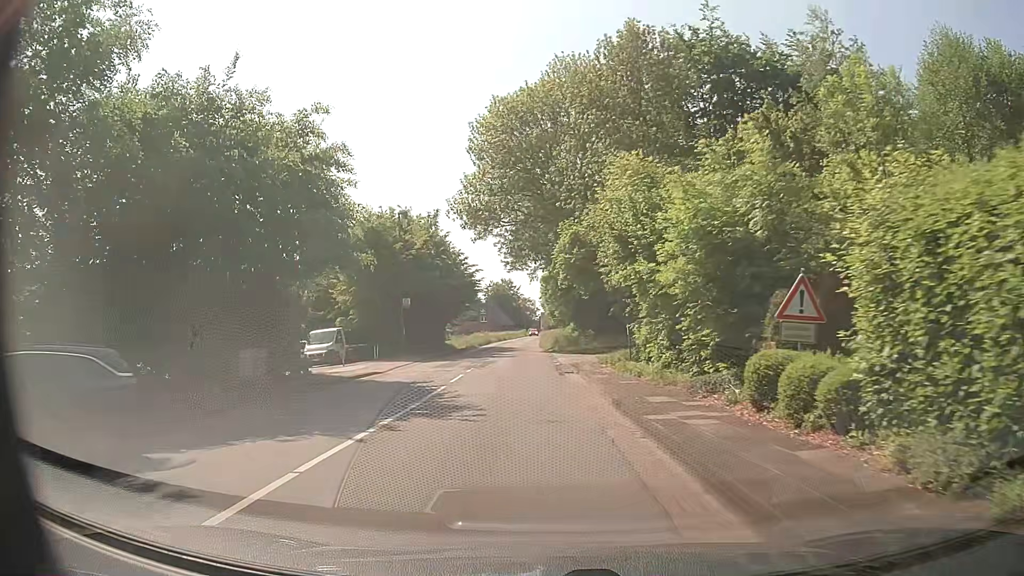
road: secondary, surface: asphalt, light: Day
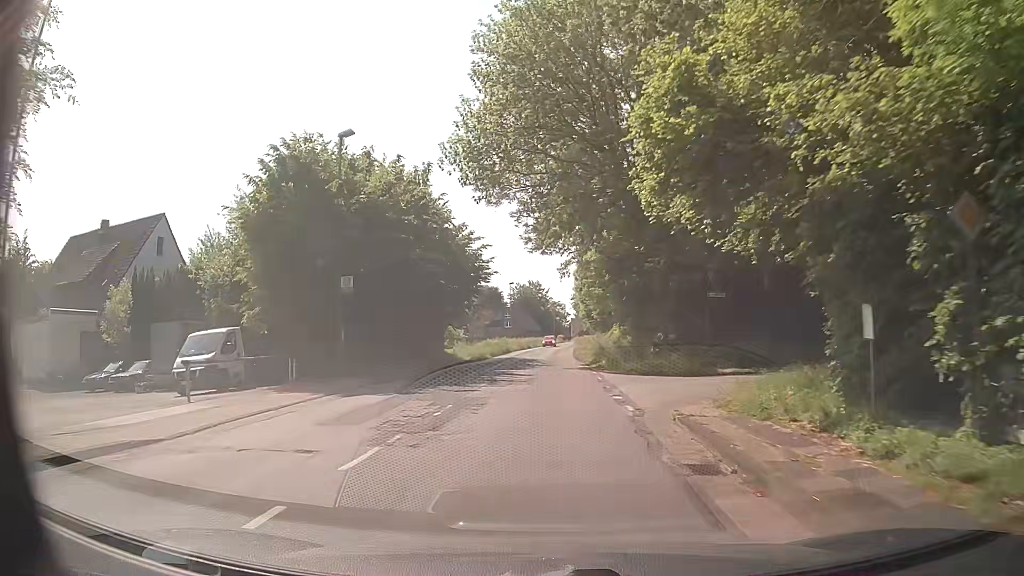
(-0.5, +18.2) m; -3°
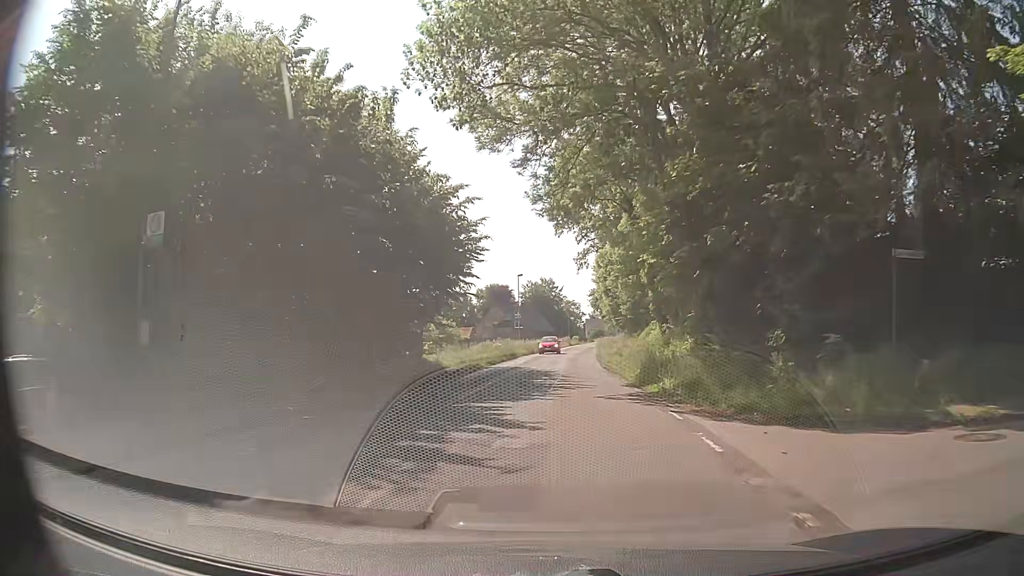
(-0.1, +13.4) m; -1°
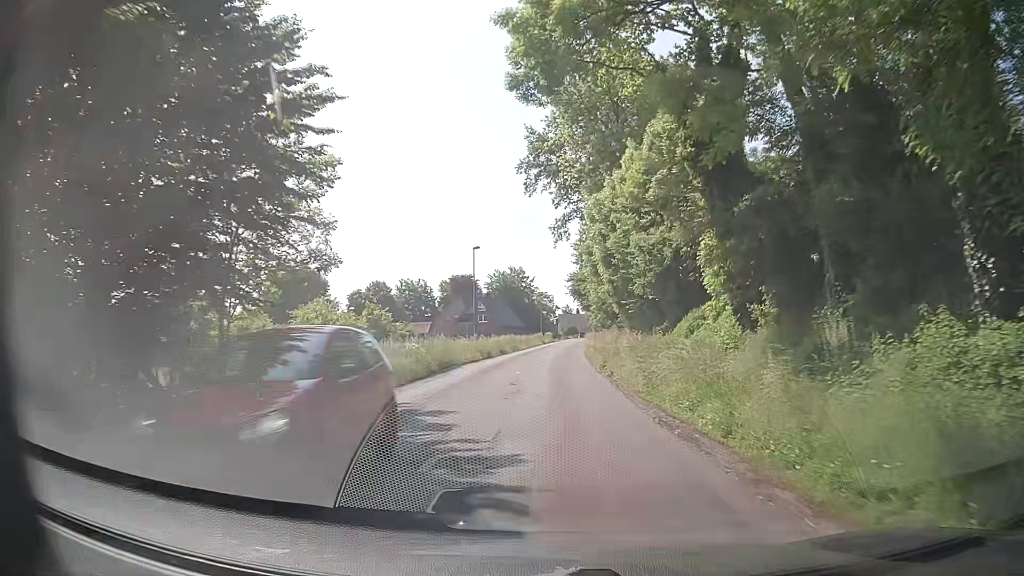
(+0.5, +20.6) m; +2°
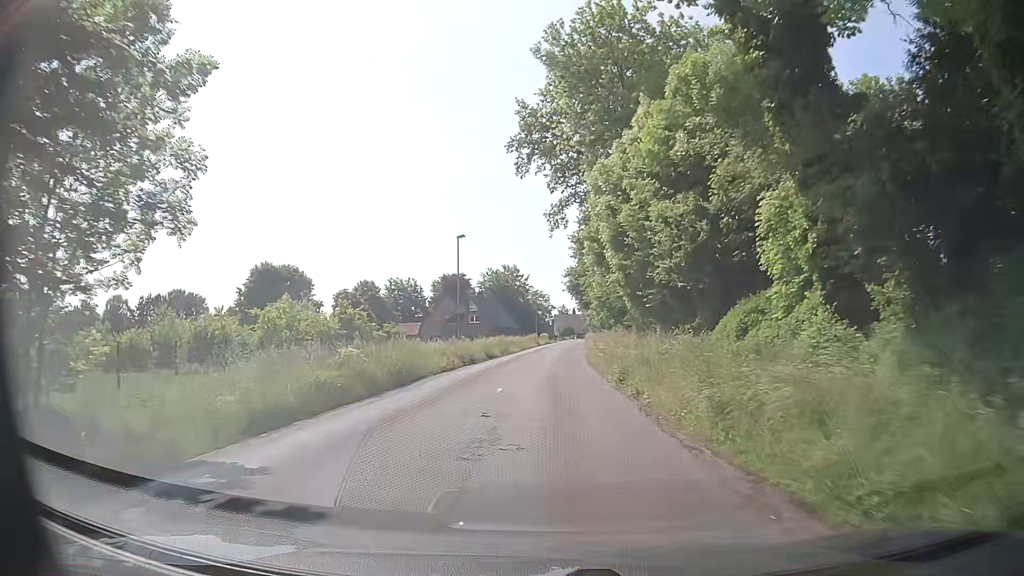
(+0.2, +7.1) m; +3°
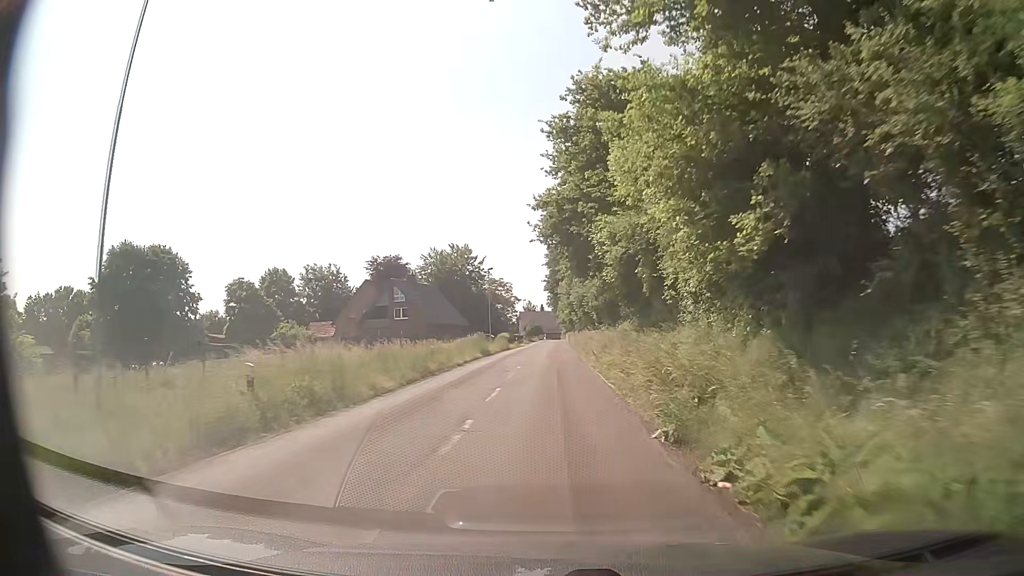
(-0.5, +38.1) m; +1°
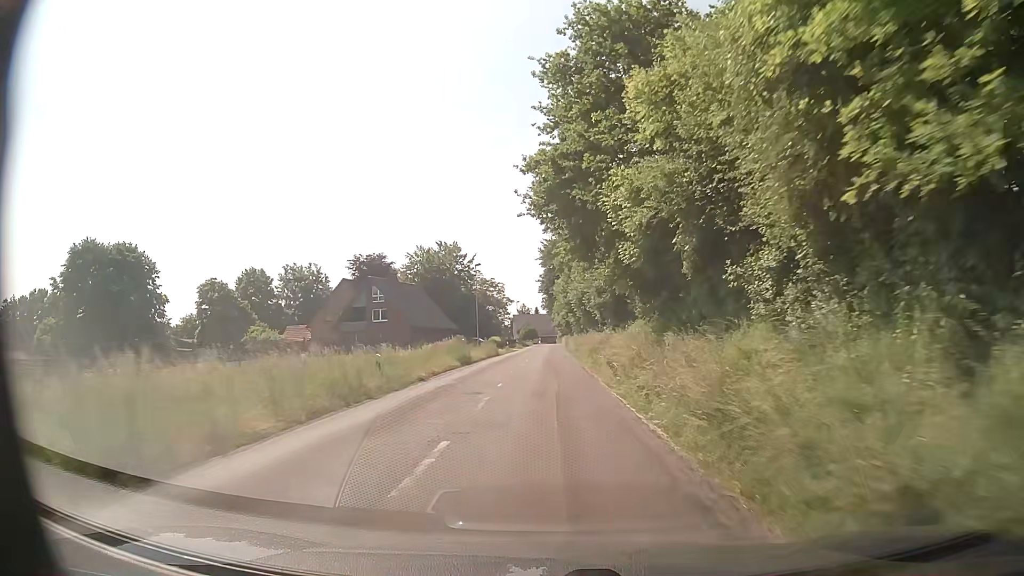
(0.0, +8.1) m; 0°
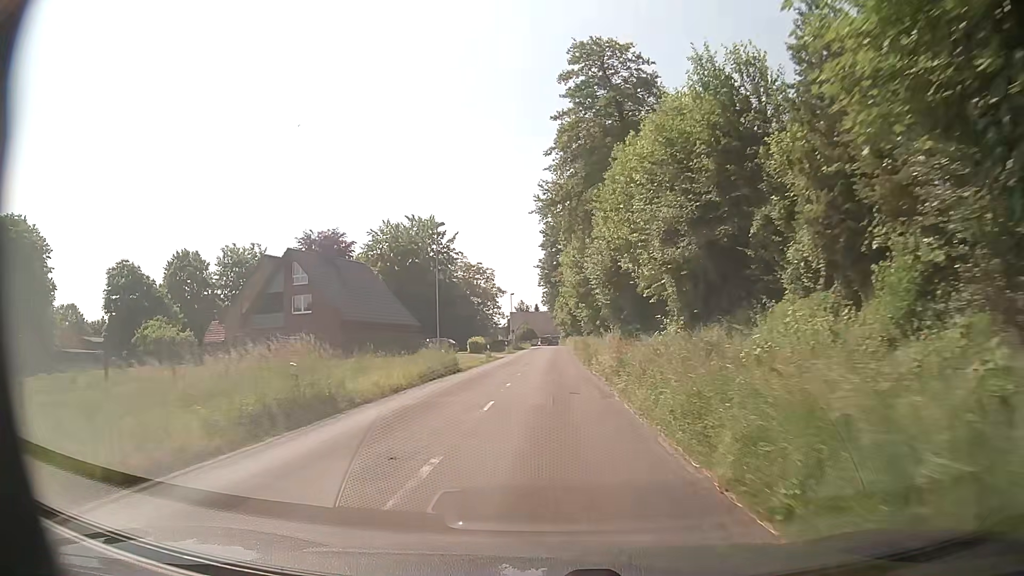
(+0.5, +24.4) m; 0°
(0, +10) (+1, +20) (+1, +30) (+1, +40) (+1, +50) (+2, +60) (+2, +70) (+2, +80) (+2, +90) (+3, +100) m
